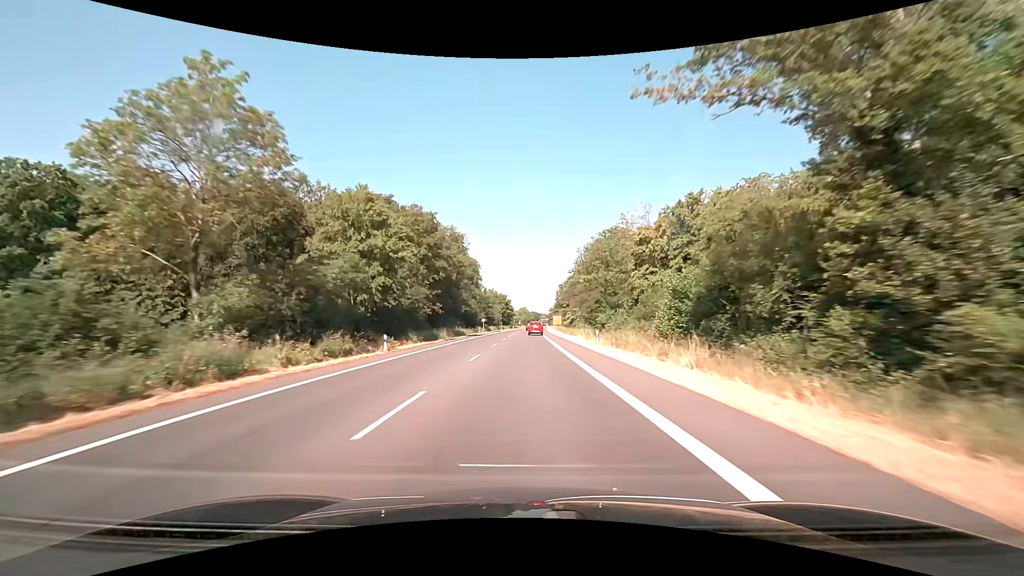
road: primary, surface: asphalt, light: Day
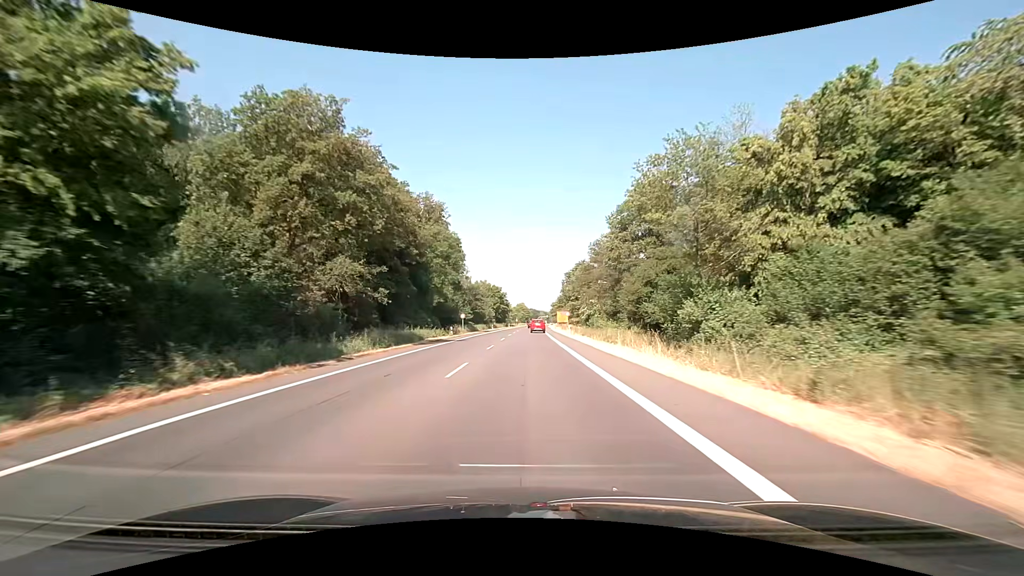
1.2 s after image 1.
(+0.1, +29.7) m; 0°
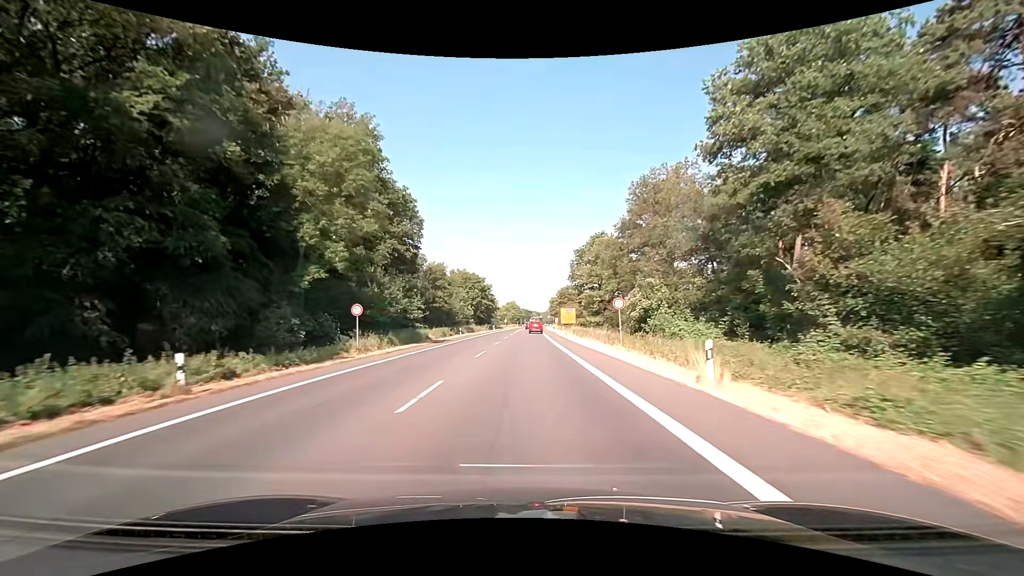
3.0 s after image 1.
(+0.4, +39.8) m; +1°
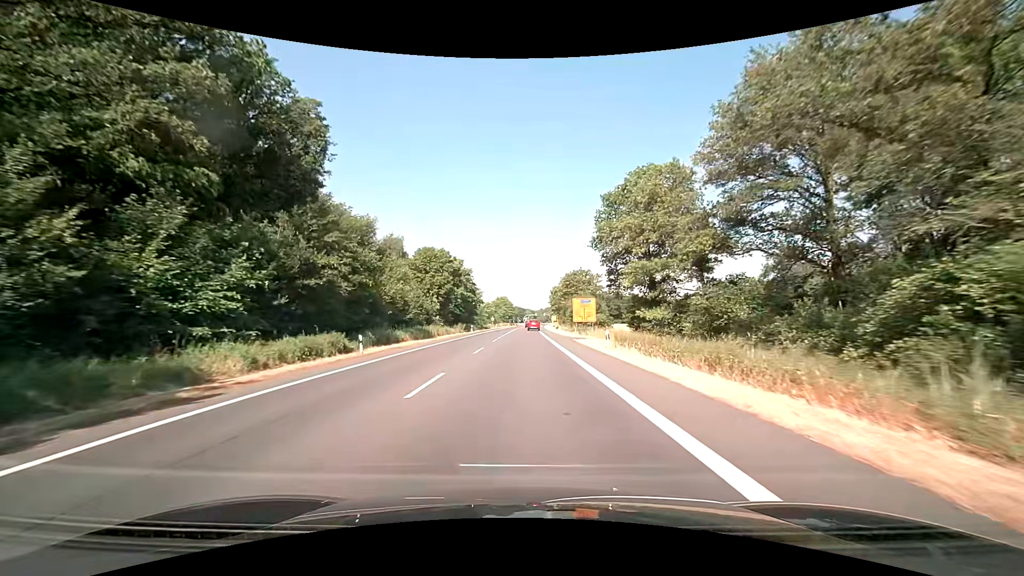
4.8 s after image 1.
(+0.1, +34.4) m; 0°
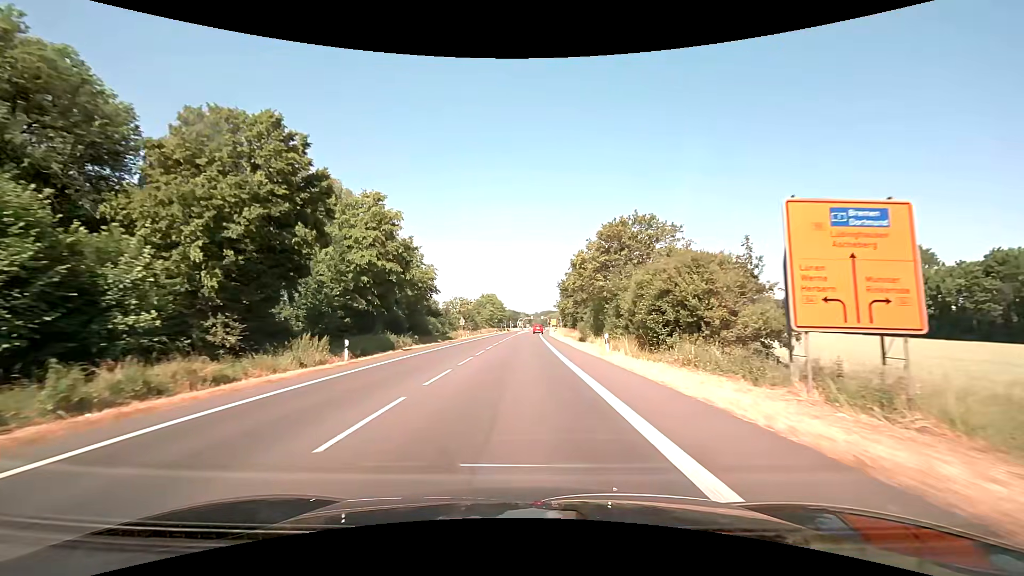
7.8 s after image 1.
(+0.7, +51.5) m; +1°
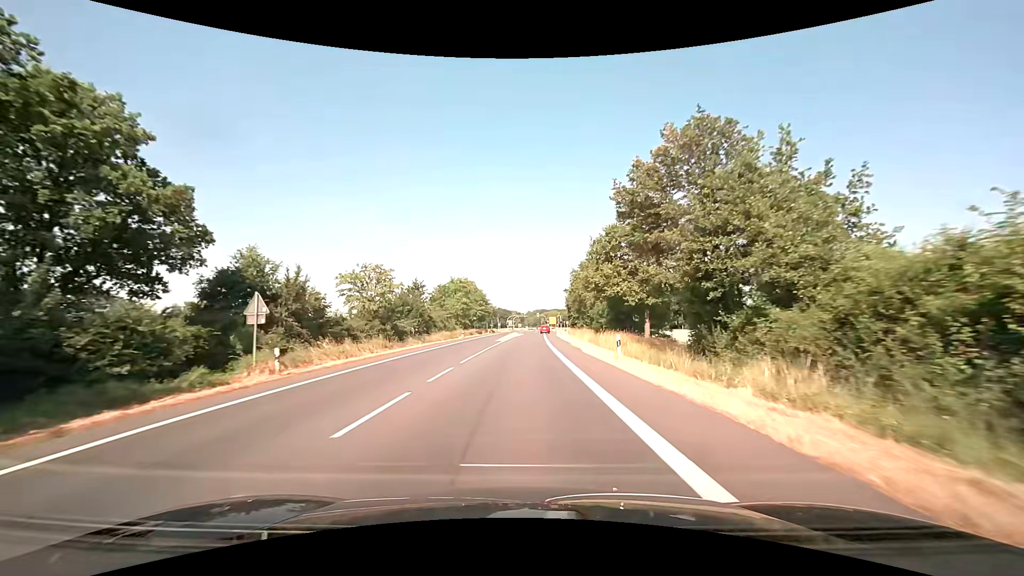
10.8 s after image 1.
(+0.5, +53.8) m; +1°
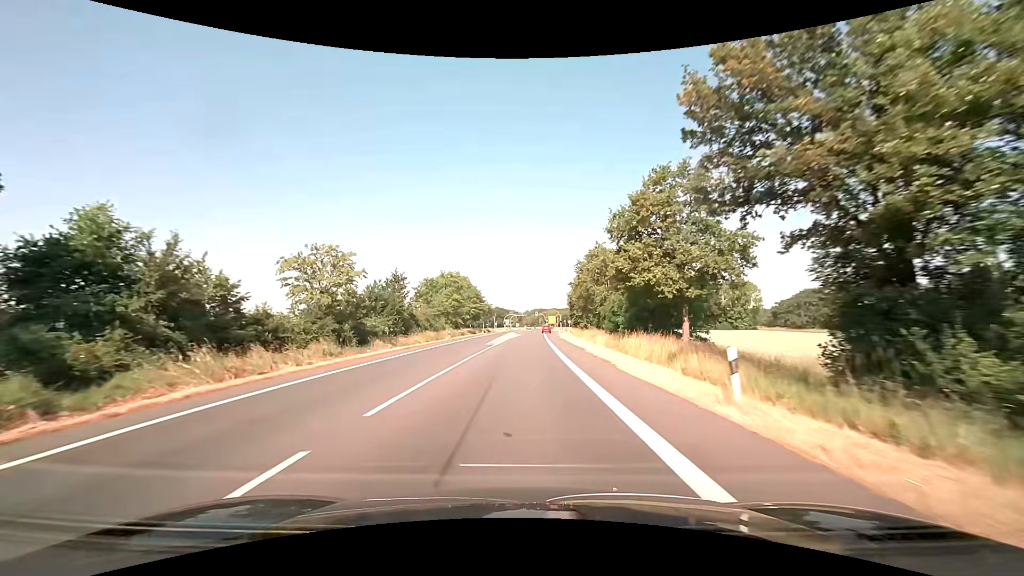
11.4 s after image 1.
(0.0, +10.8) m; 0°
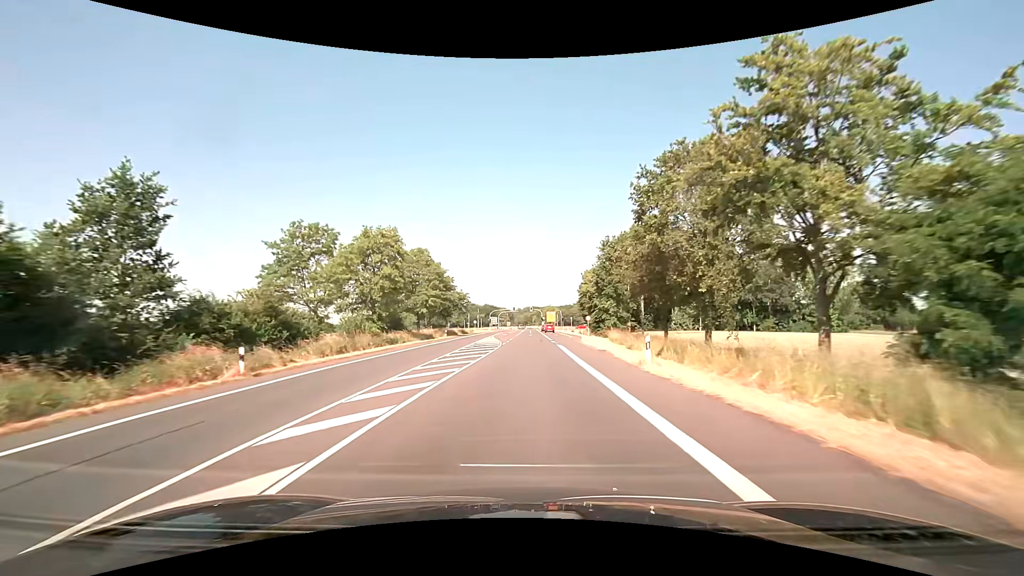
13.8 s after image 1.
(+0.3, +43.5) m; +1°
(0, +10) (0, +20) (0, +30) (0, +40) (0, +50) (+1, +60) (+1, +70) (+1, +80) (+1, +90) (+1, +100) m
